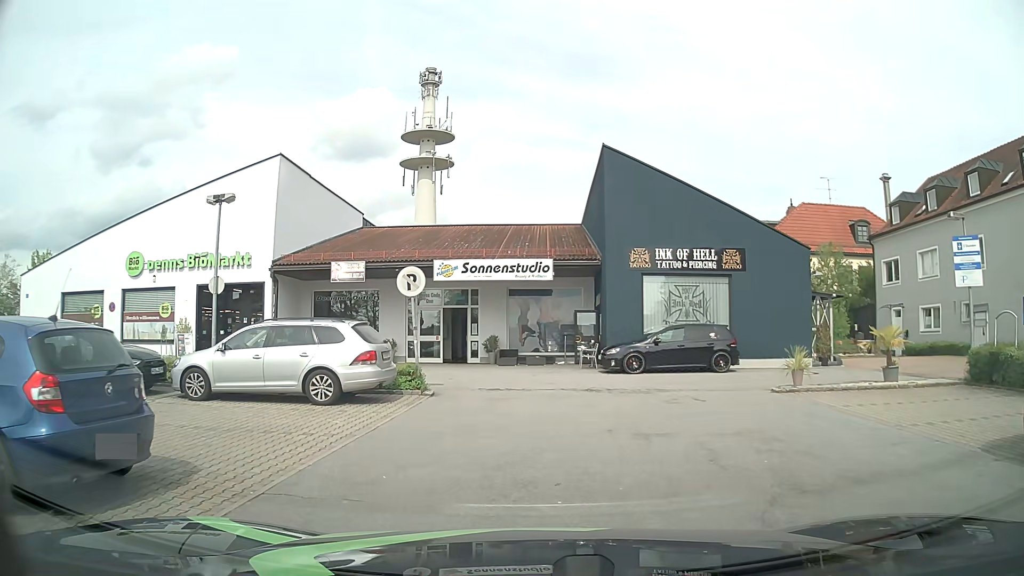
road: service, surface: asphalt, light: Day
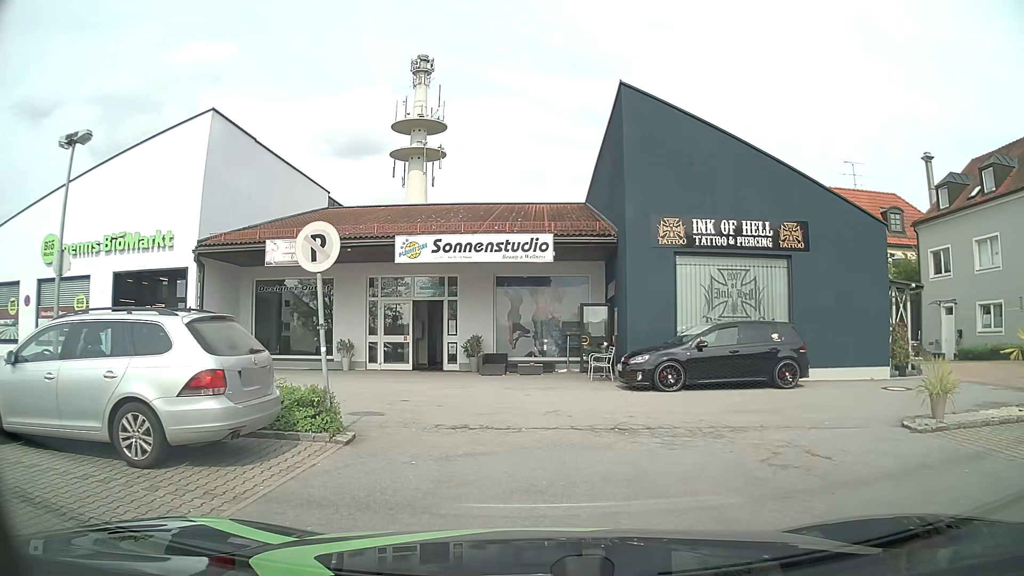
(+0.1, +5.7) m; +1°
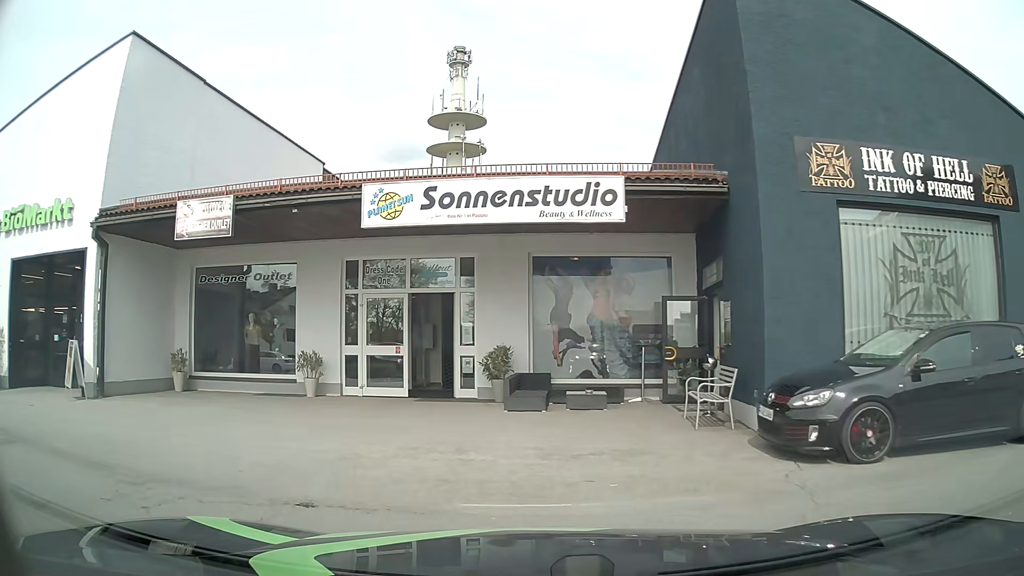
(-0.1, +7.0) m; -3°
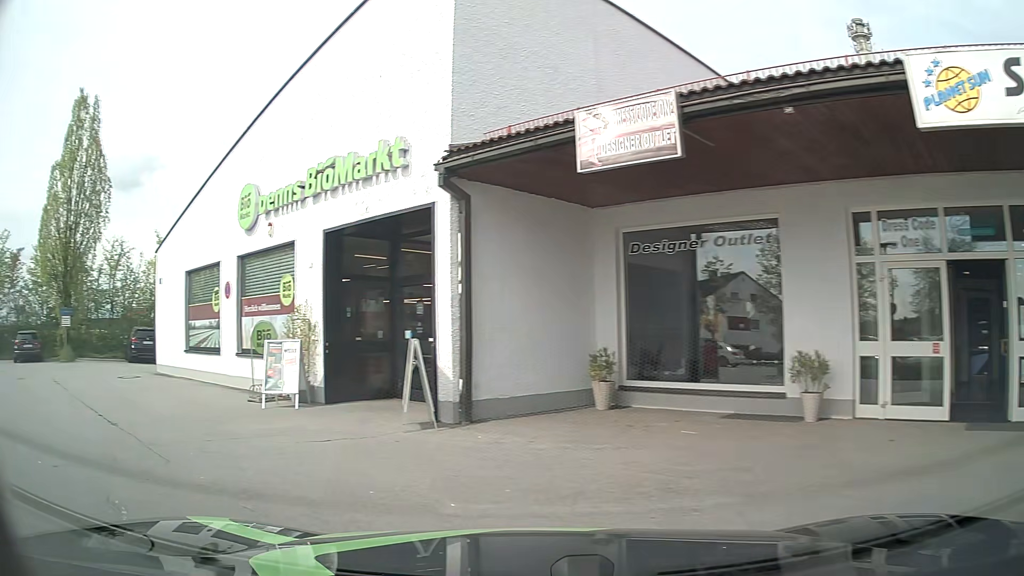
(-1.5, +5.0) m; -39°
